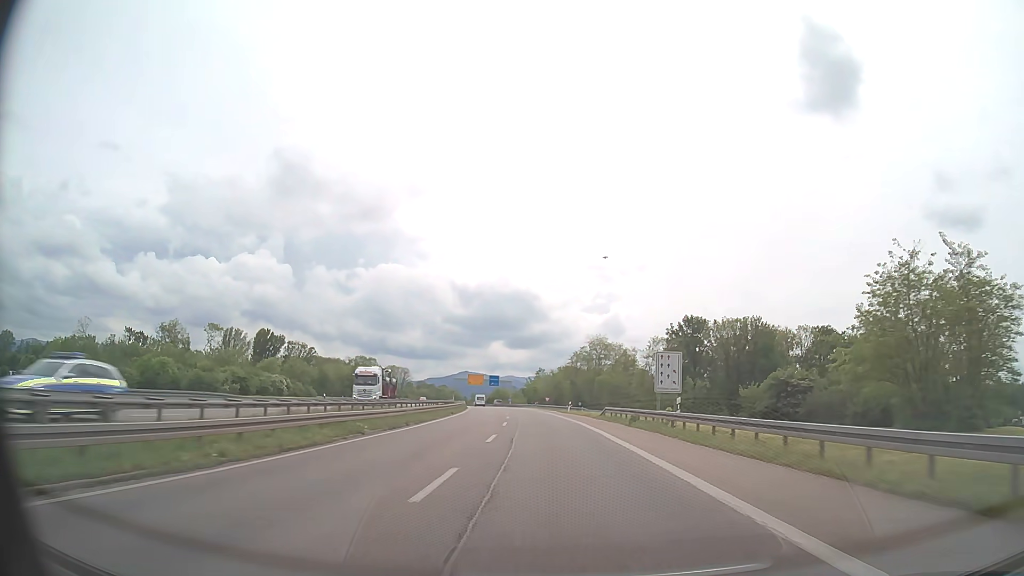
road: trunk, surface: asphalt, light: Day
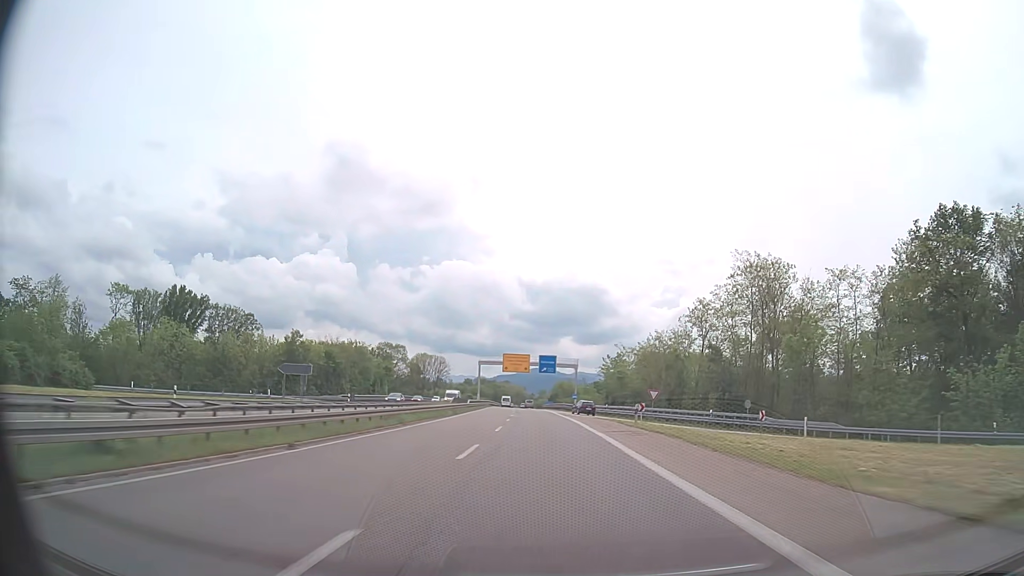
(-4.1, +78.1) m; -6°
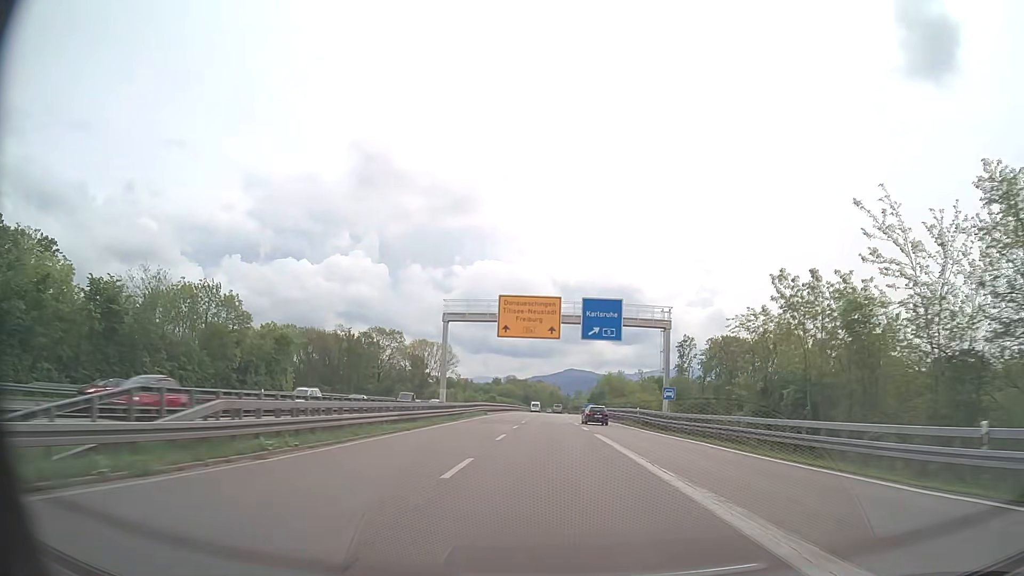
(-1.9, +62.8) m; -3°
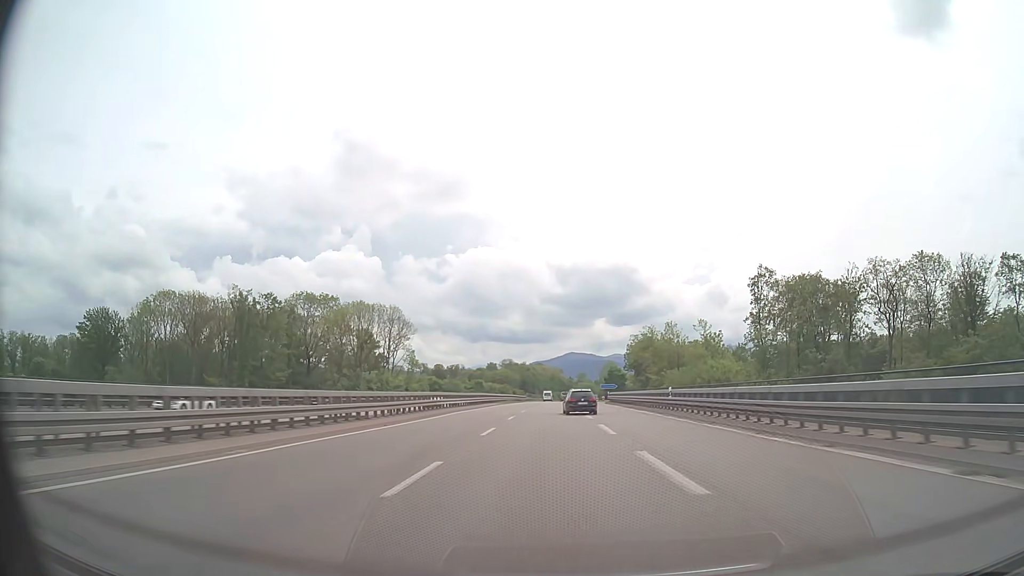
(-0.3, +62.7) m; 0°
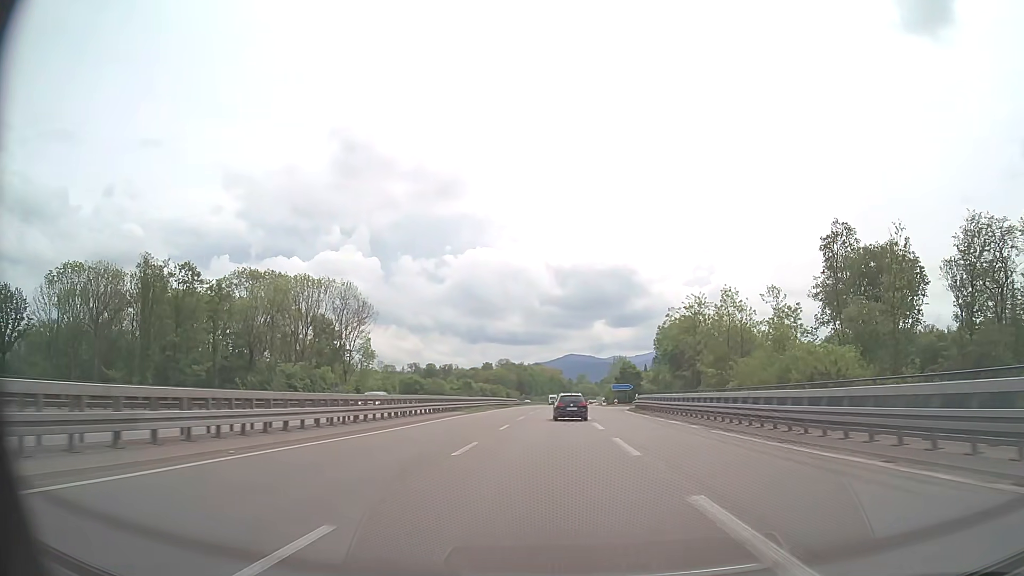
(0.0, +29.4) m; 0°
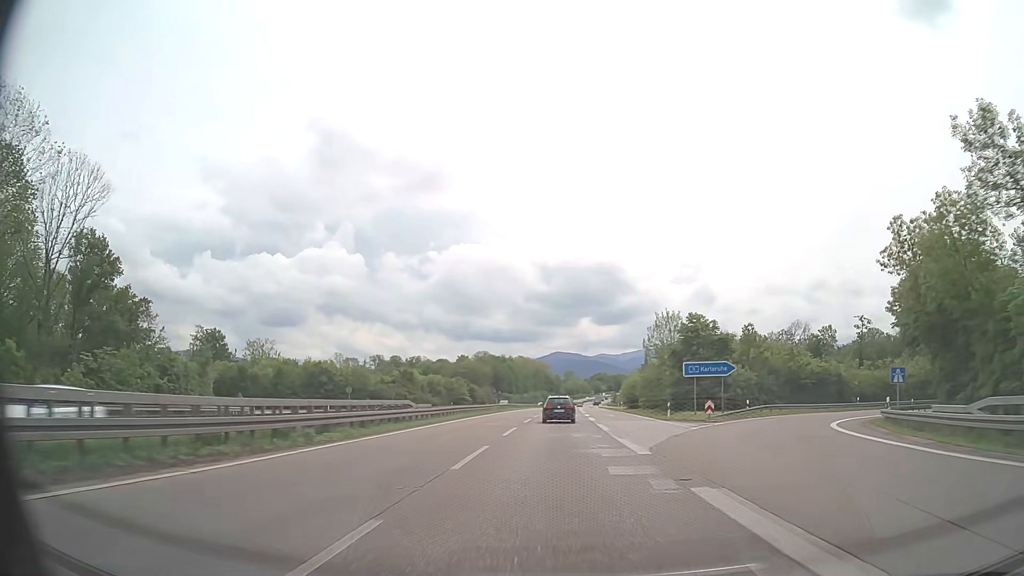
(+0.4, +70.6) m; +1°
